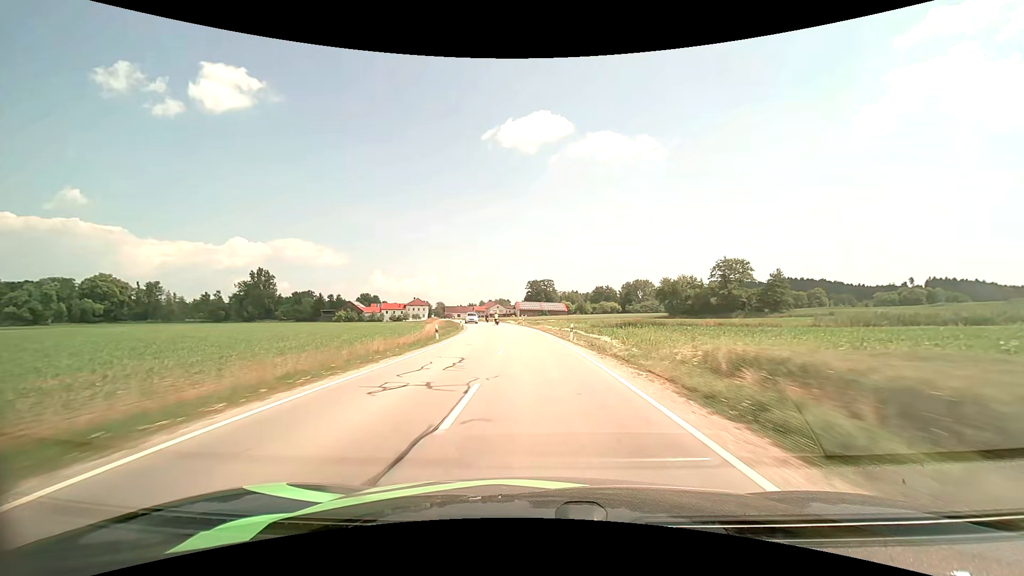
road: secondary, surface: asphalt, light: Day
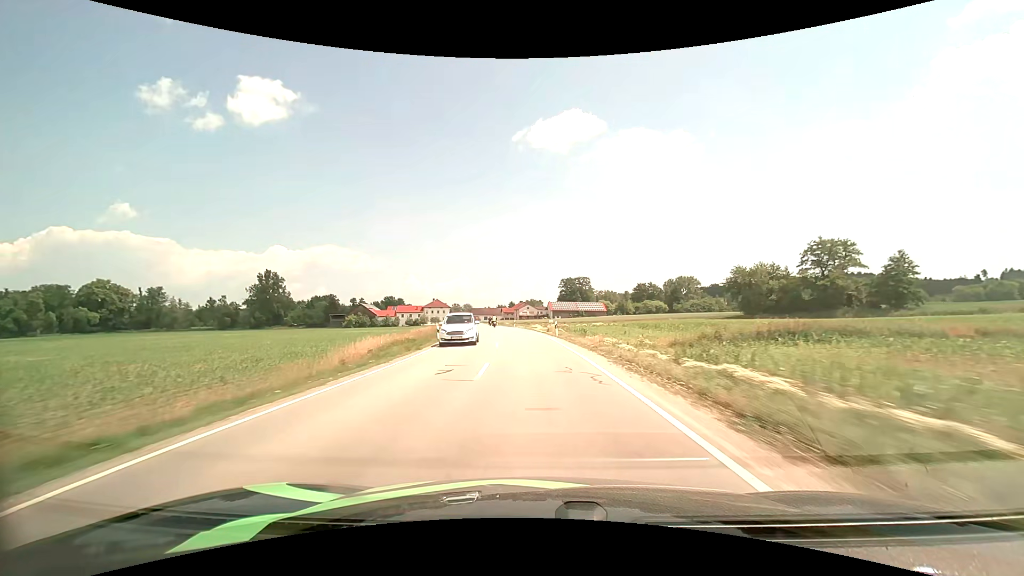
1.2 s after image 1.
(-0.8, +29.0) m; -4°
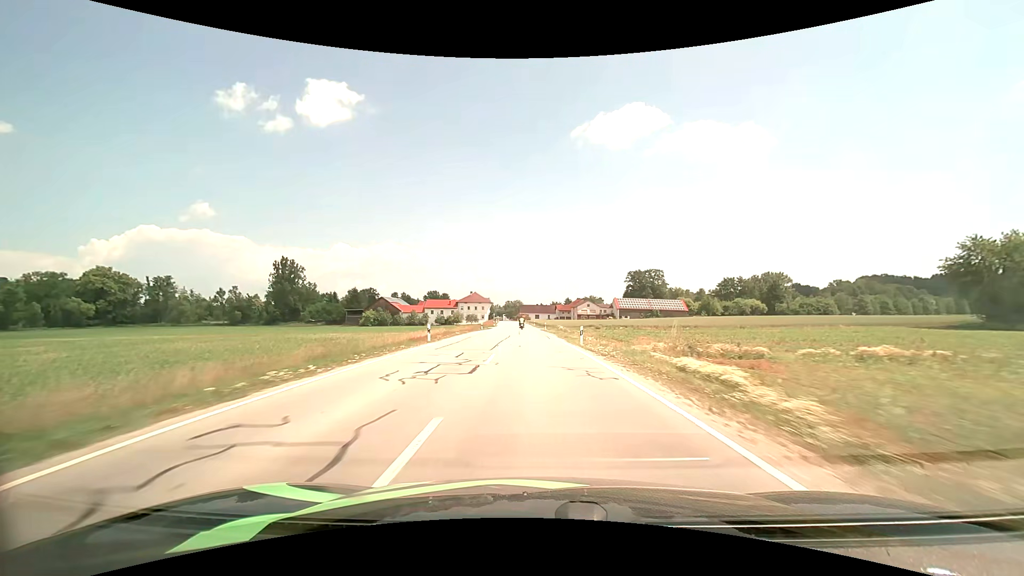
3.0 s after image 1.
(-2.7, +43.1) m; -6°
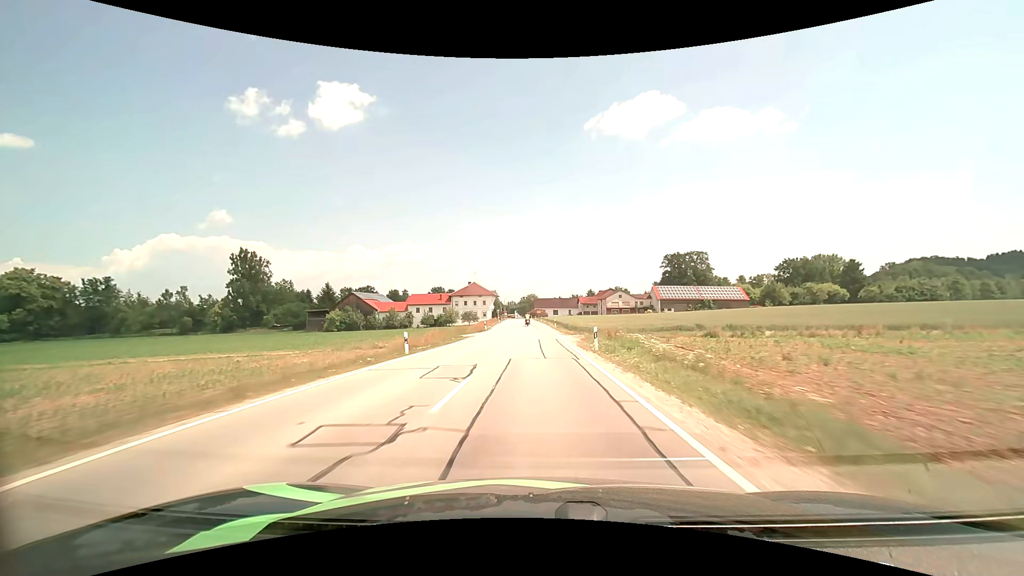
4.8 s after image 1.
(-0.9, +40.6) m; -2°
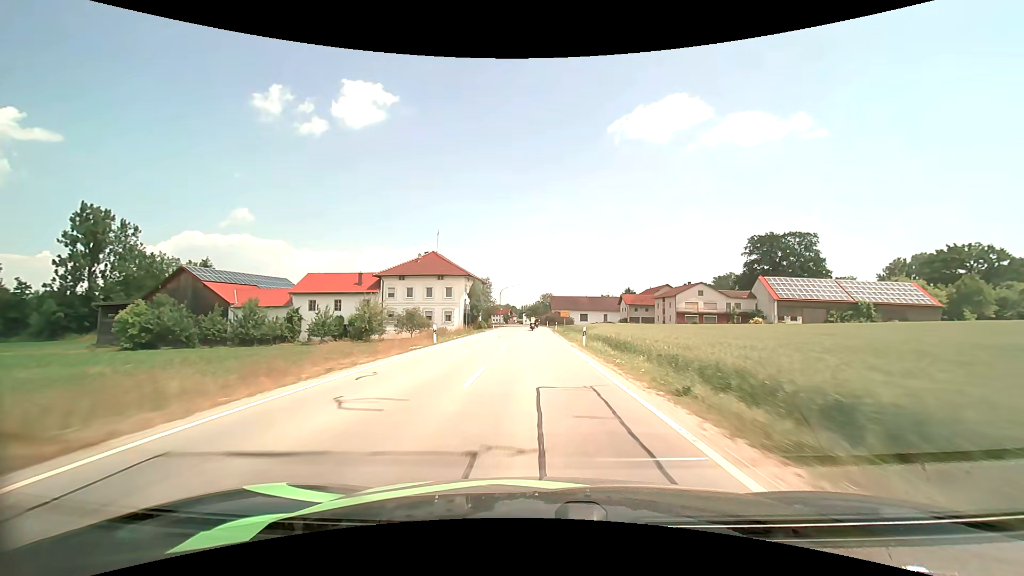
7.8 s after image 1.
(-1.0, +65.9) m; -2°
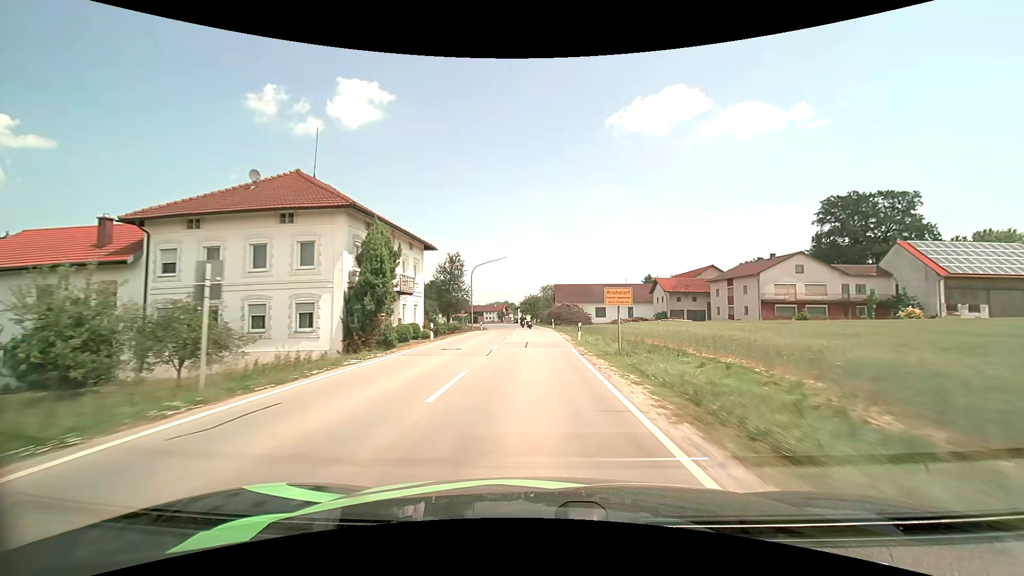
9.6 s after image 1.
(0.0, +35.9) m; 0°
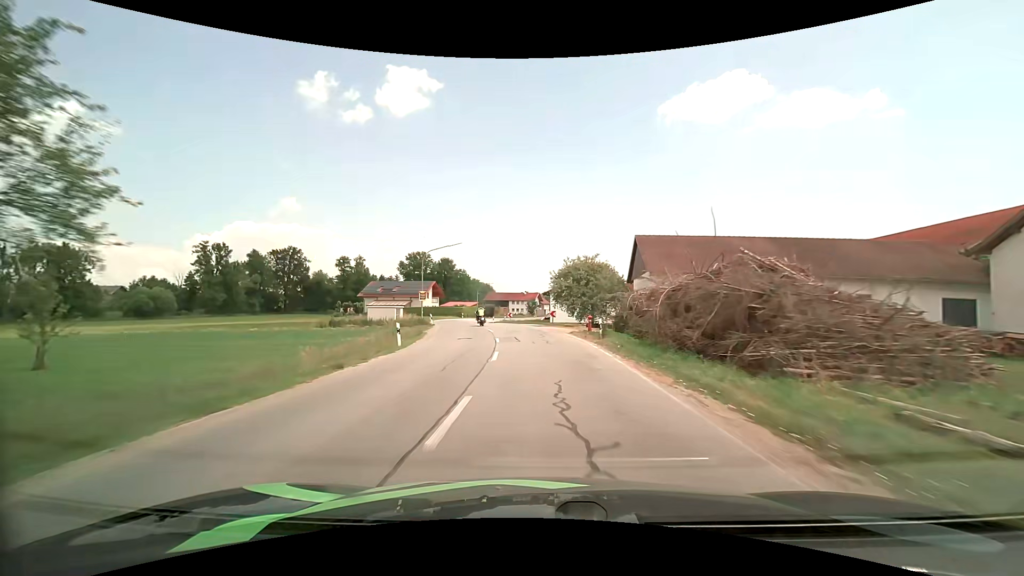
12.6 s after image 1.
(-1.5, +58.8) m; -5°
